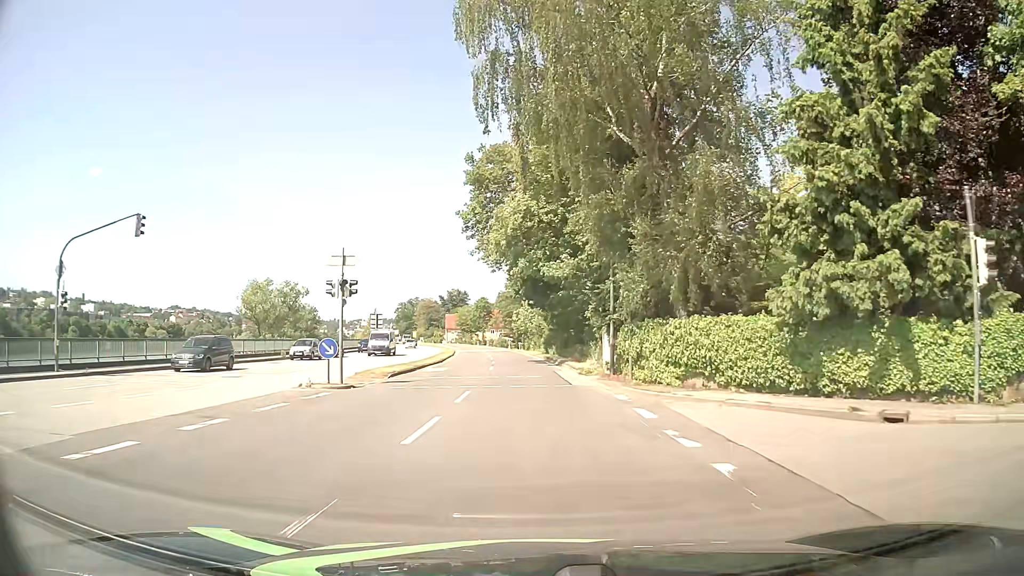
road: primary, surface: asphalt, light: Day
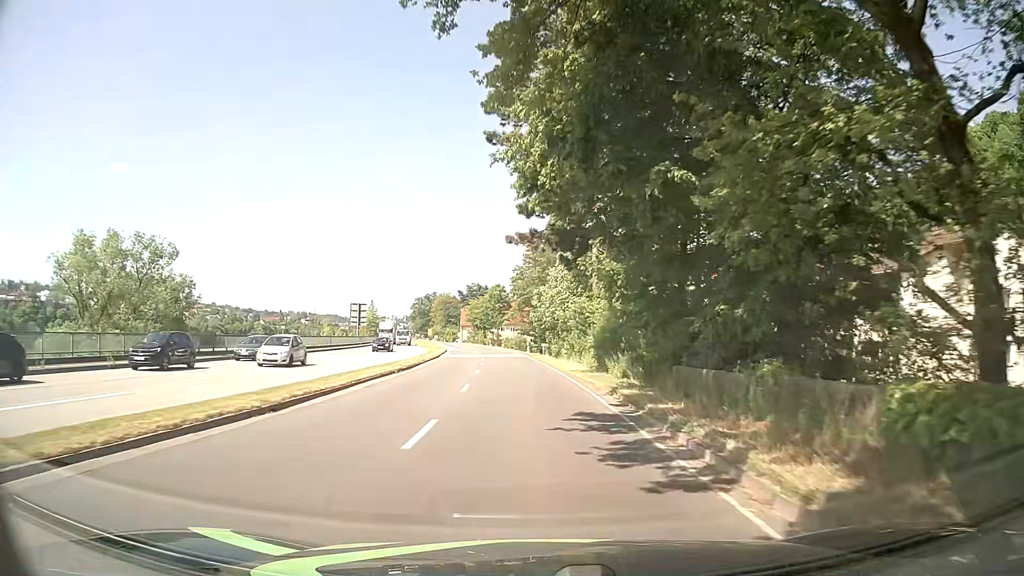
(-0.5, +32.1) m; -1°
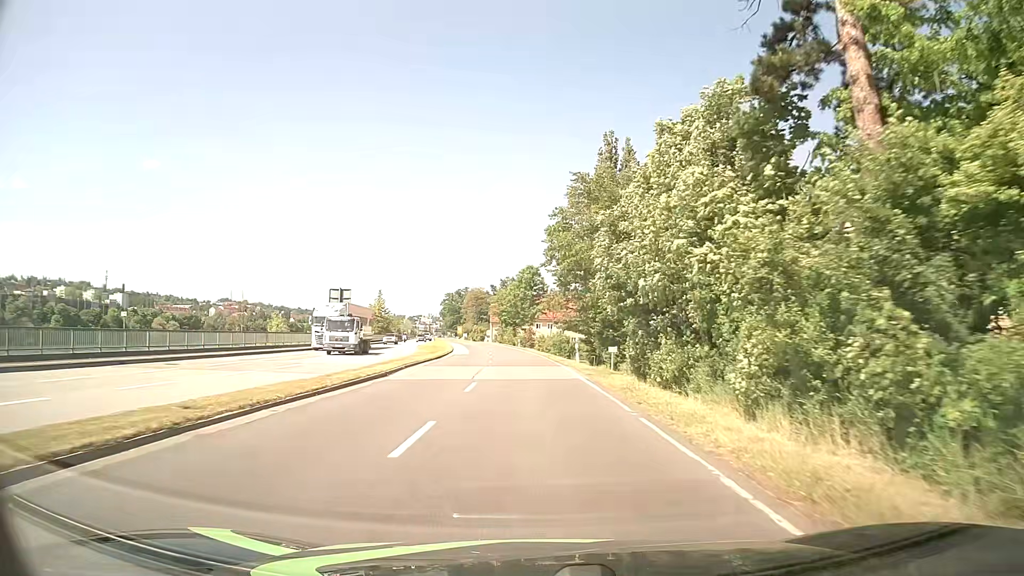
(-1.1, +28.6) m; -4°
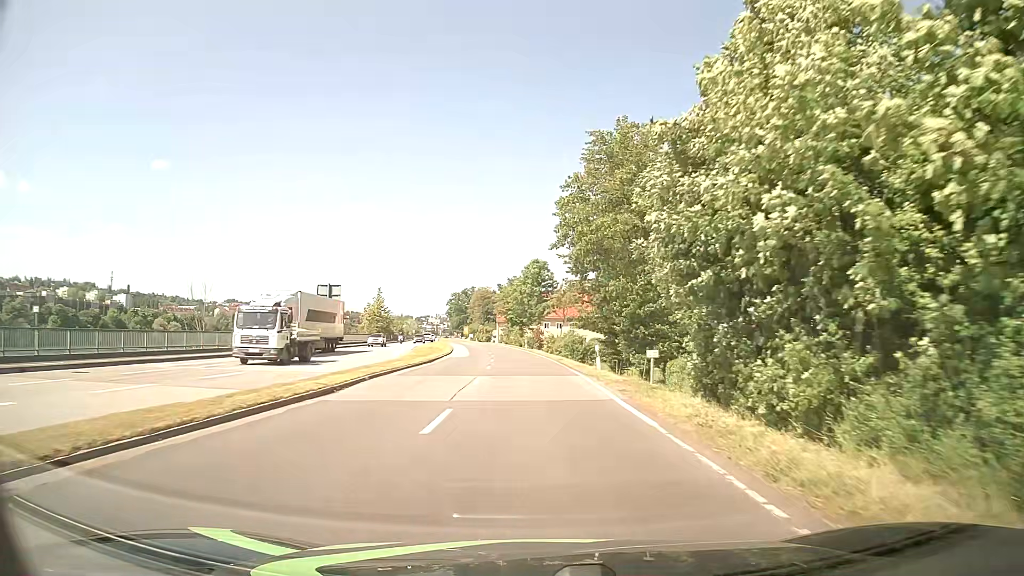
(0.0, +7.3) m; -1°
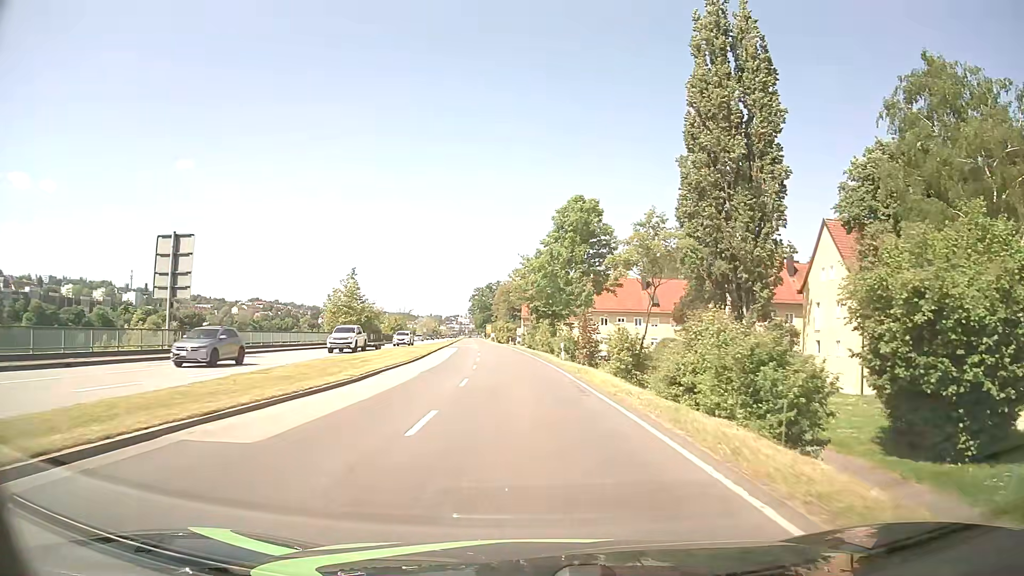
(-0.7, +37.2) m; -2°
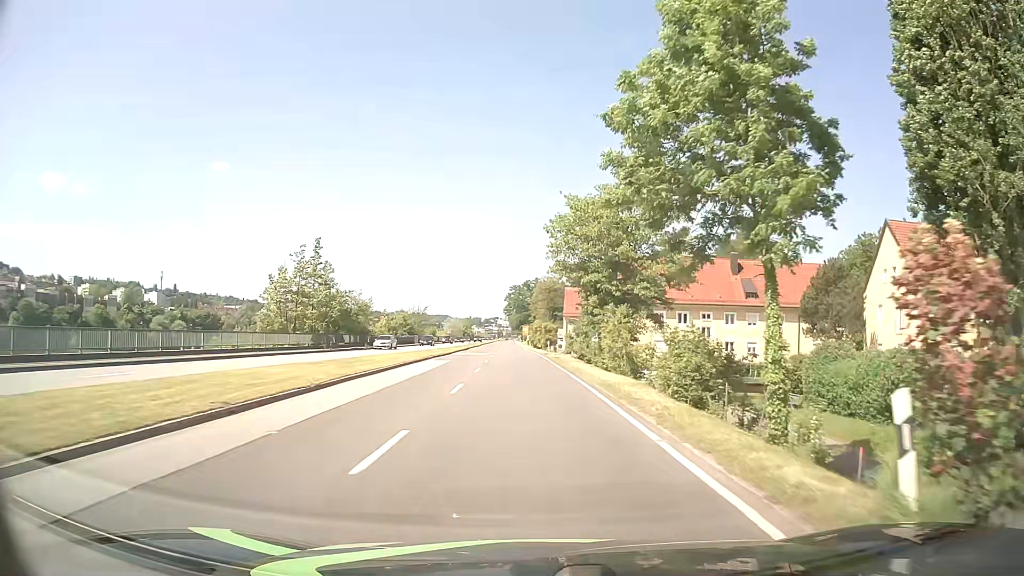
(-1.0, +30.2) m; -3°
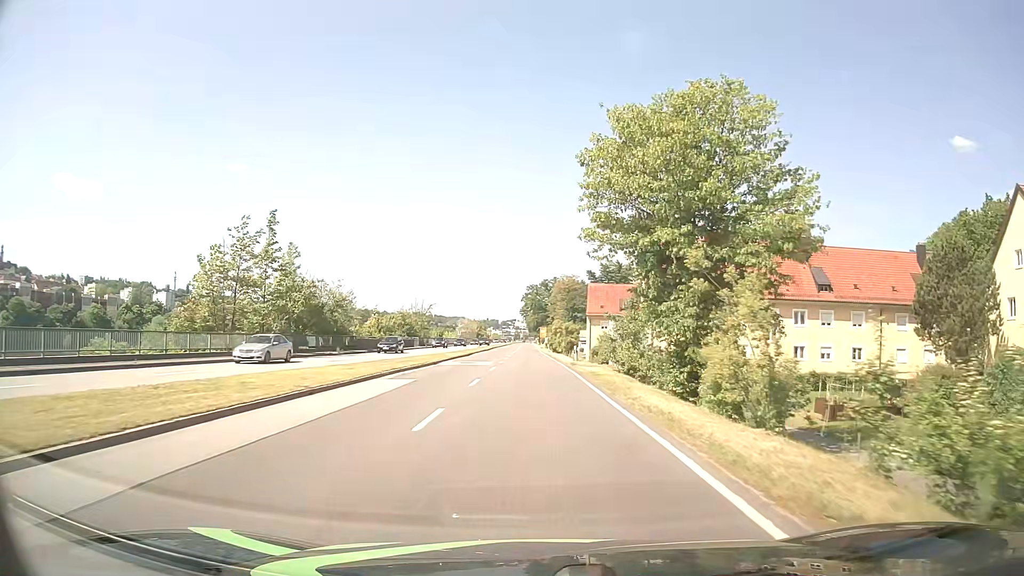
(-0.3, +15.2) m; -1°
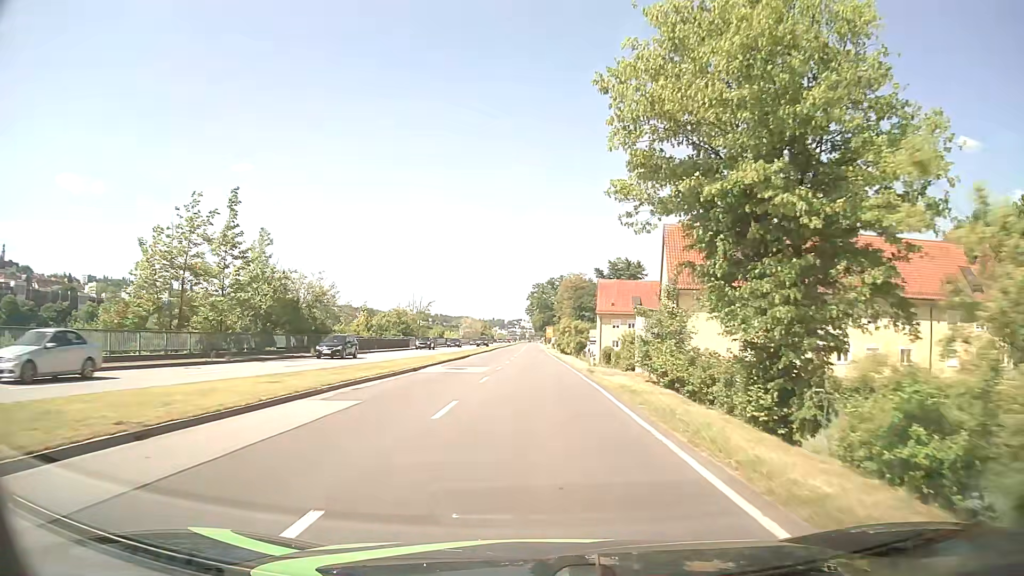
(-0.1, +7.6) m; -1°
